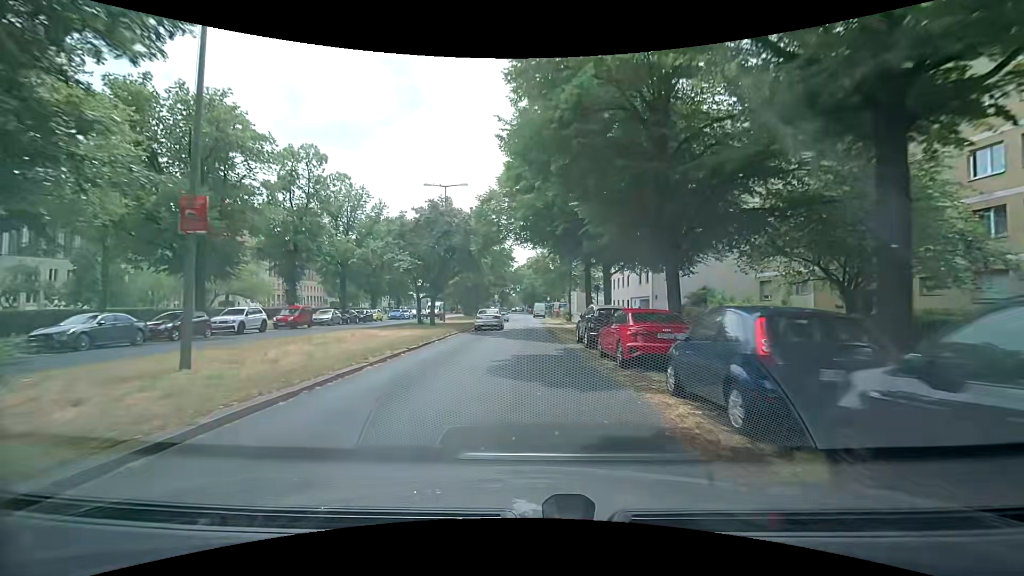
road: primary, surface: asphalt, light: Day
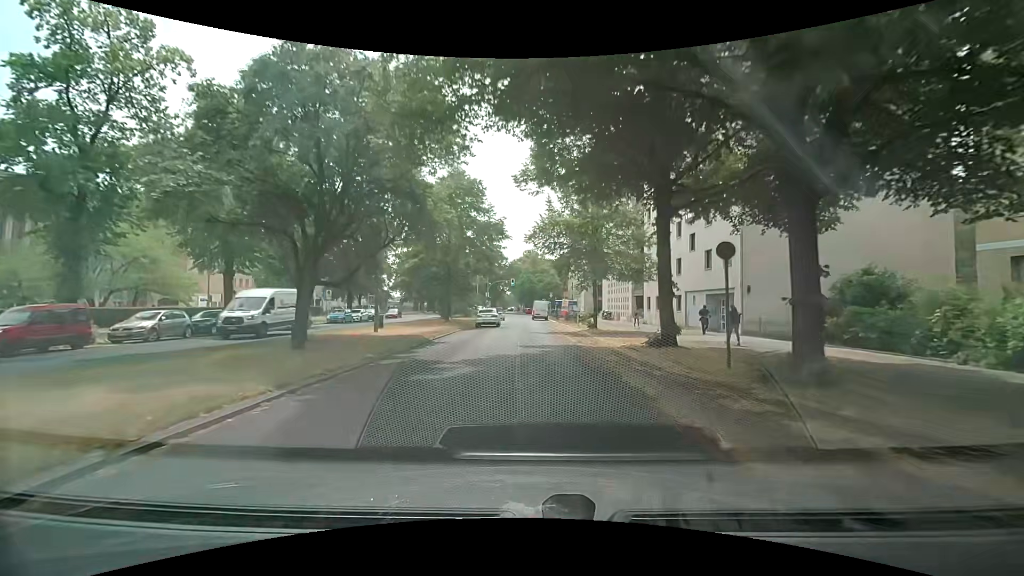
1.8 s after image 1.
(+0.1, +20.5) m; +1°
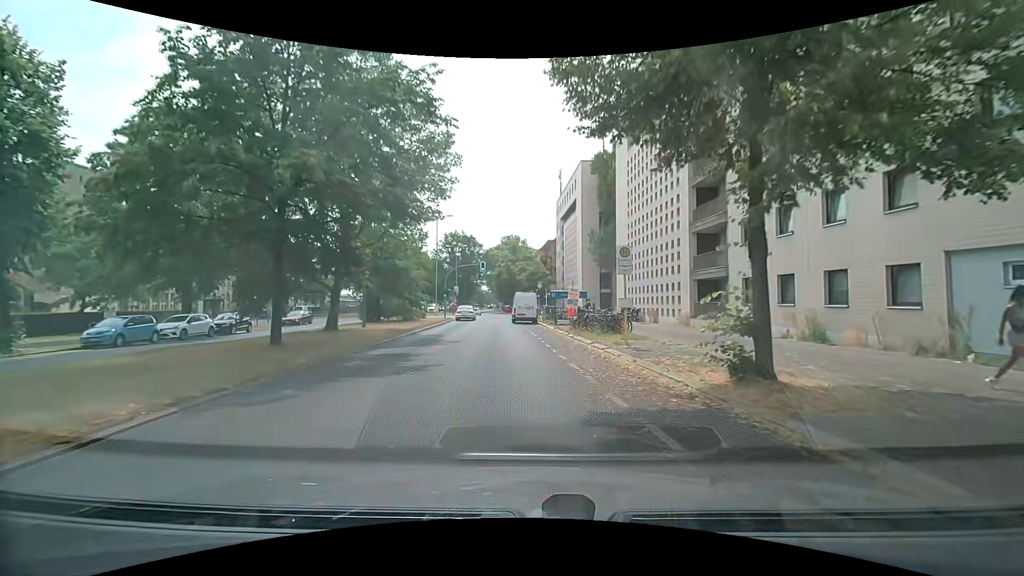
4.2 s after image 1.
(+0.5, +24.5) m; +2°
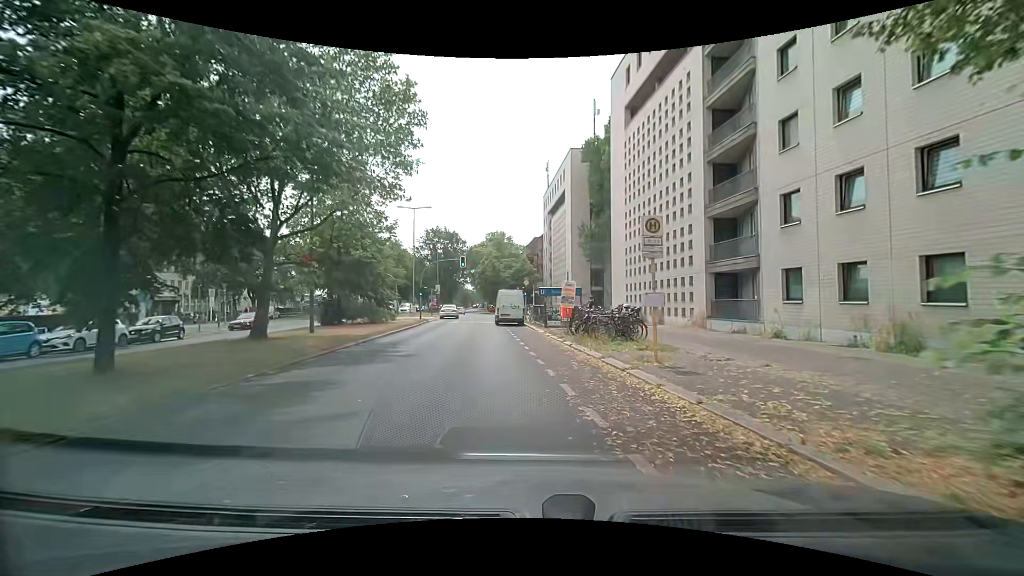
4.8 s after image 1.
(+0.1, +5.1) m; +2°
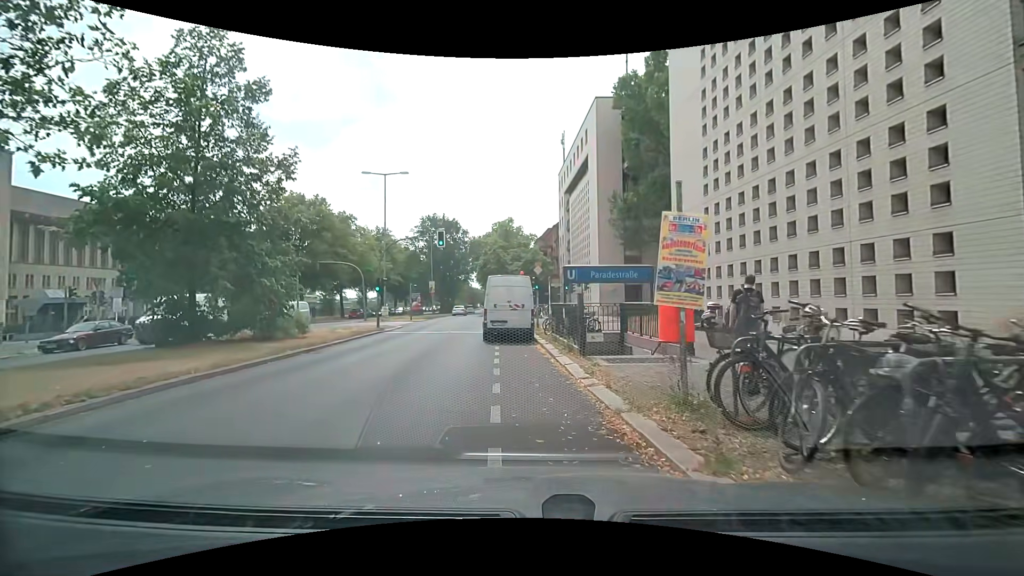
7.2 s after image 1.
(-0.1, +15.7) m; -2°
